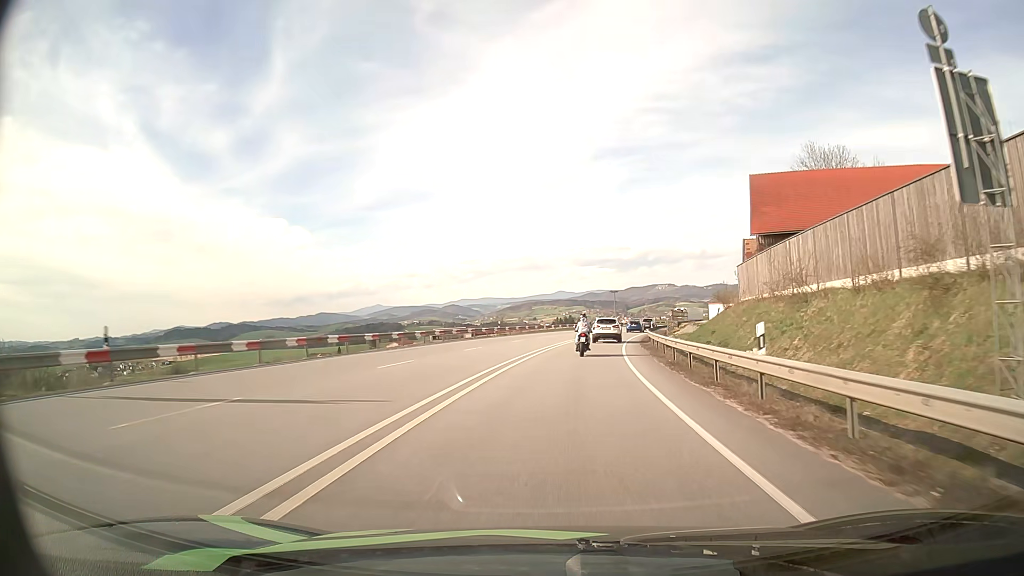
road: primary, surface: asphalt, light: Day
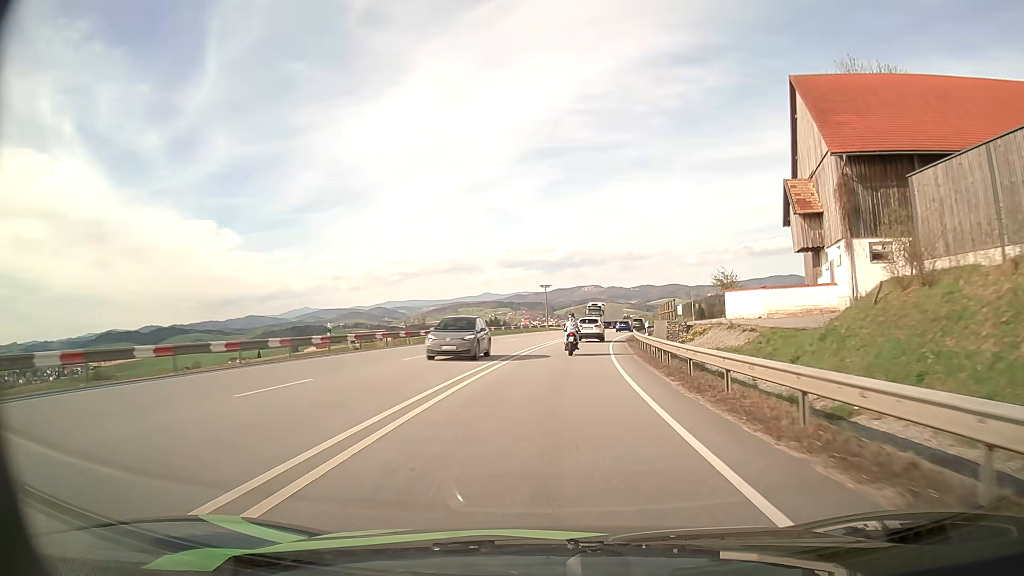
(+1.8, +31.7) m; +6°
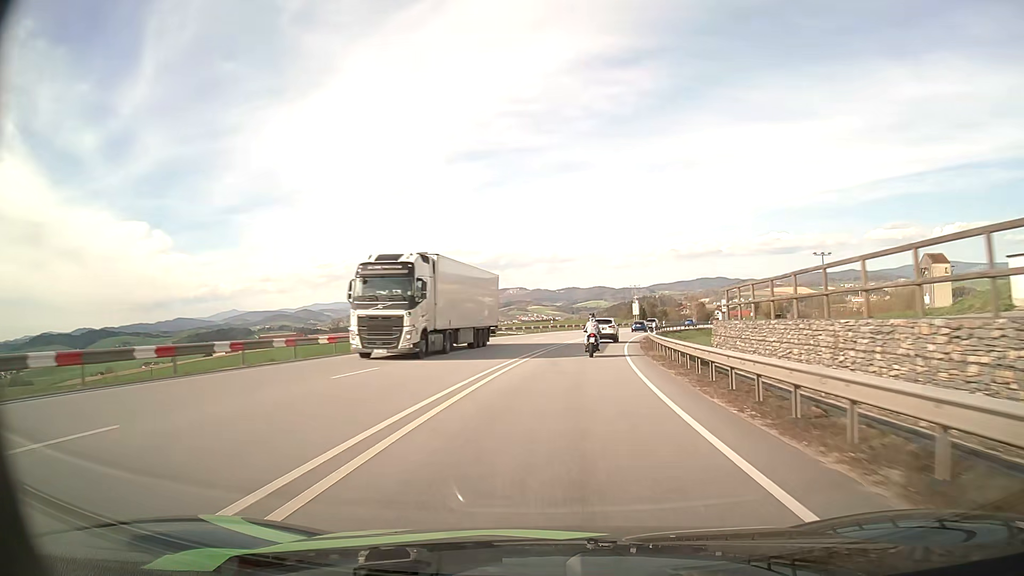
(+2.1, +43.7) m; +6°
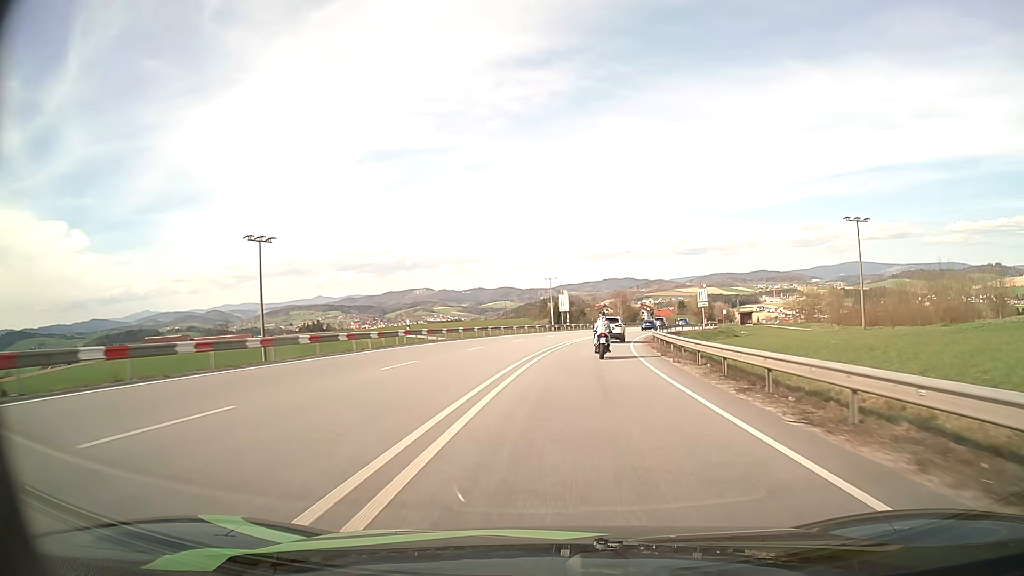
(+2.8, +45.4) m; +8°
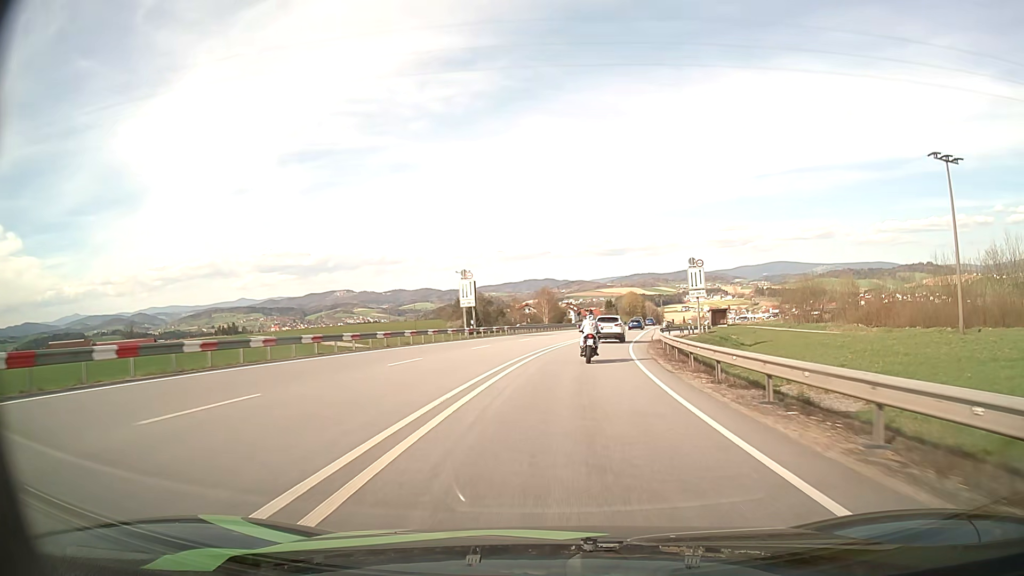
(+2.0, +34.0) m; +6°
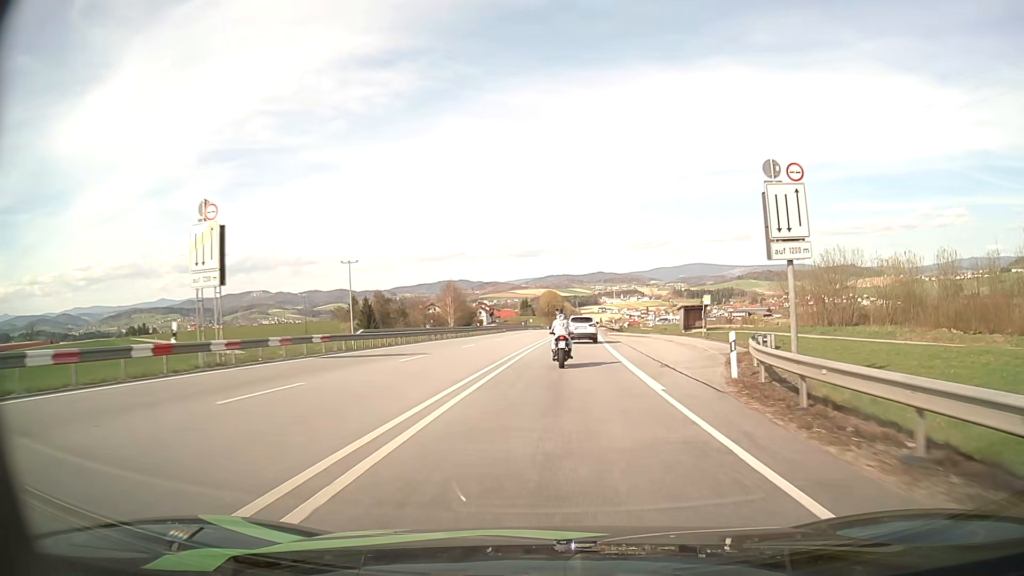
(+2.1, +33.0) m; +7°
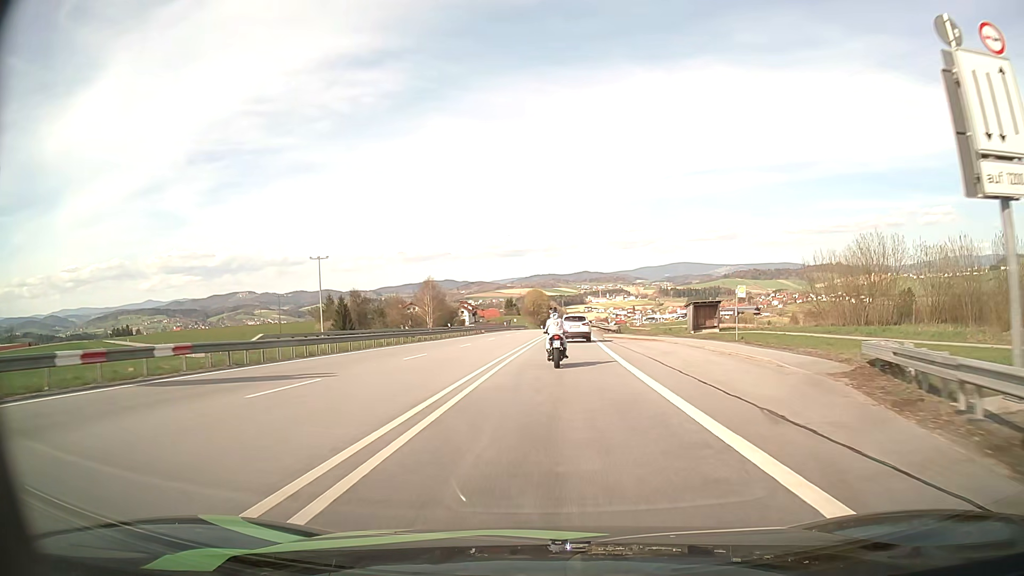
(+0.1, +10.8) m; +1°
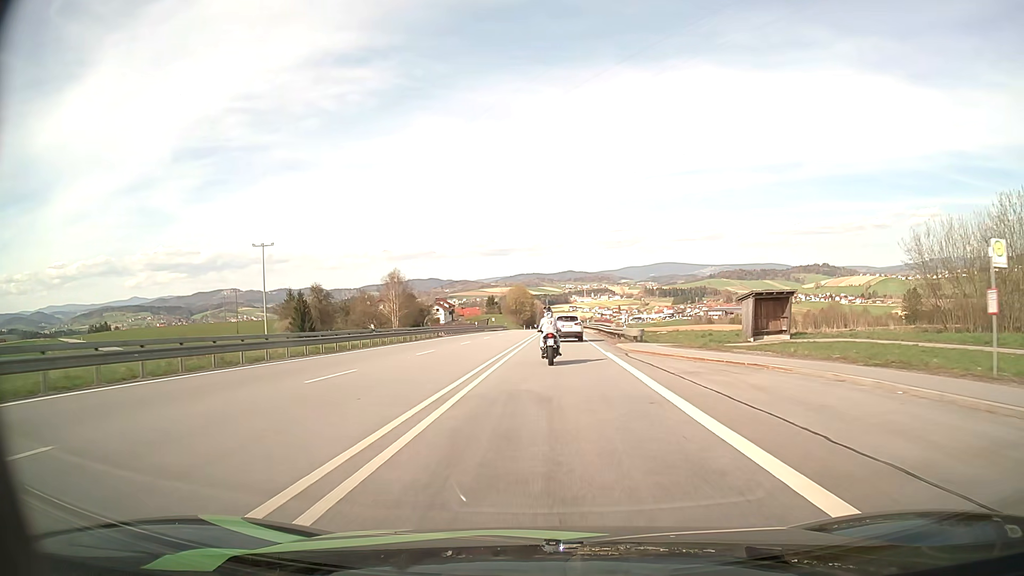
(+0.2, +21.0) m; +1°
(0, +10) (0, +20) (0, +30) (+1, +40) (+1, +50) (+1, +60) (+1, +70) (+1, +80) (+1, +90) (+2, +100) m
